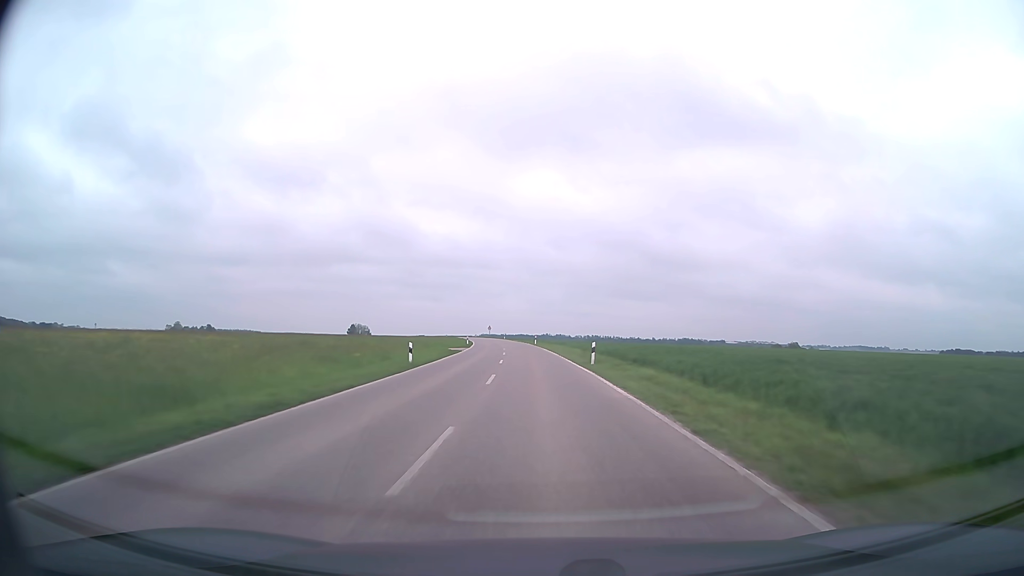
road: secondary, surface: asphalt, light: Day
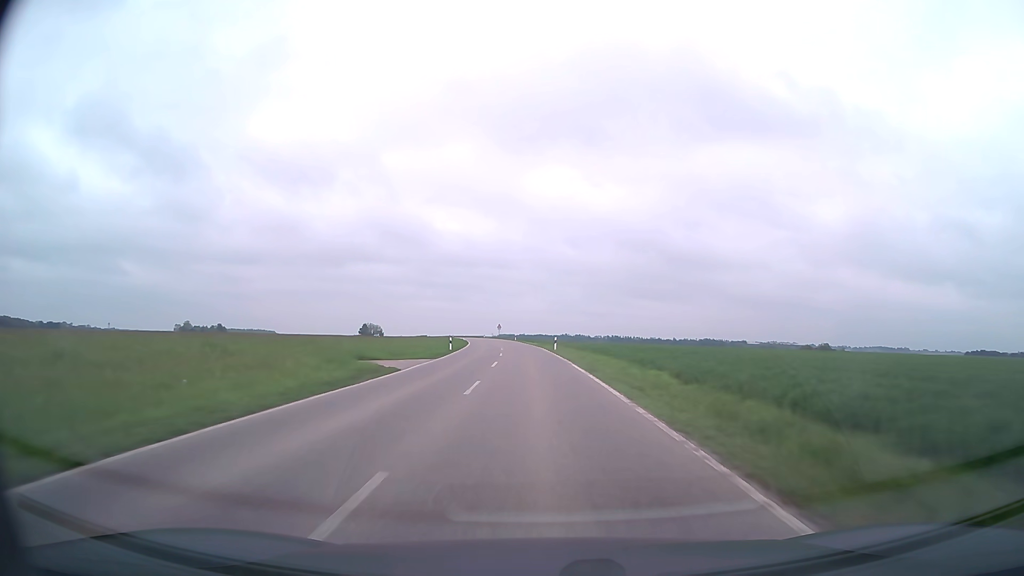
(-0.4, +27.5) m; -2°
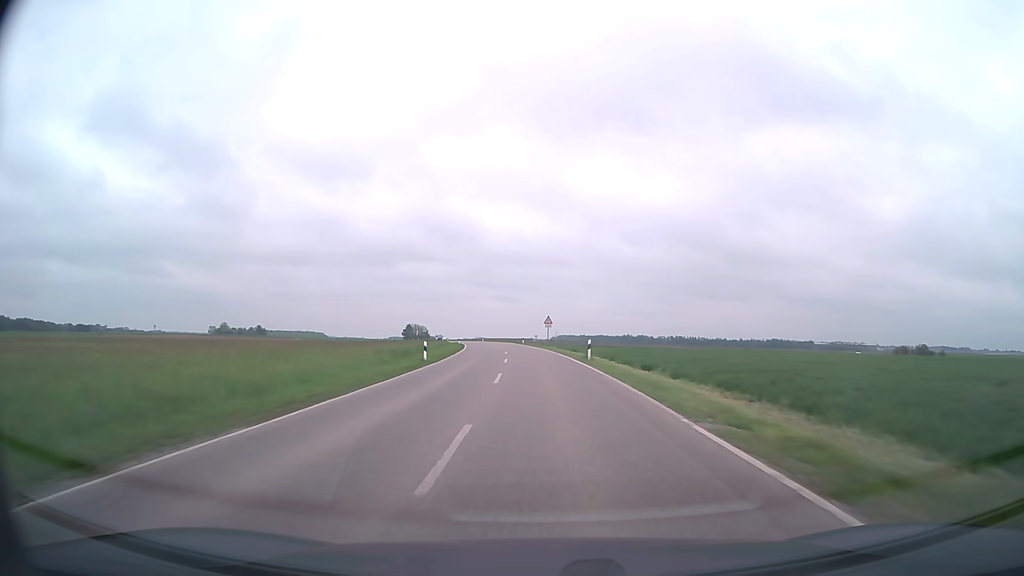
(-3.4, +69.0) m; -5°
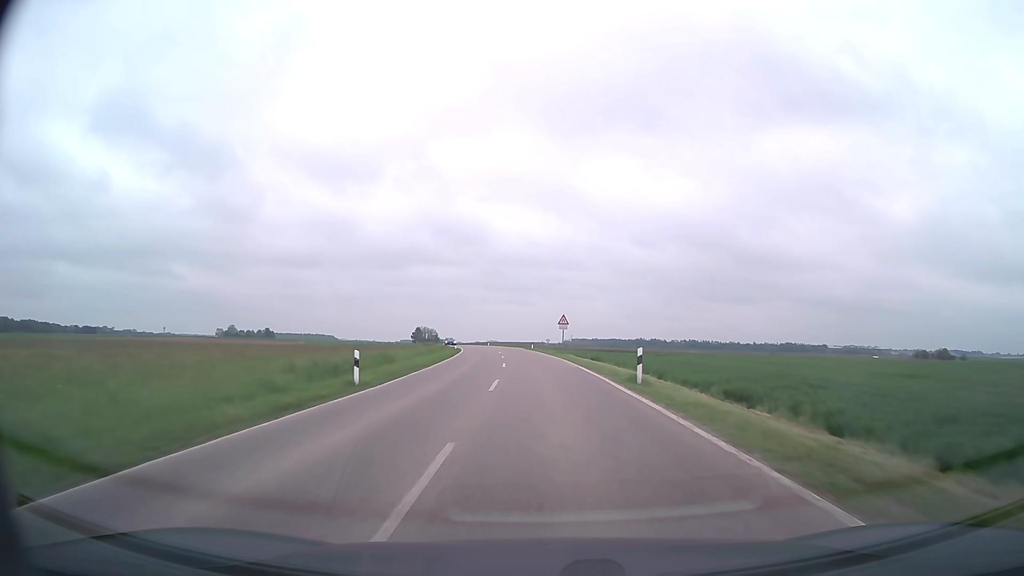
(-0.1, +13.5) m; -1°
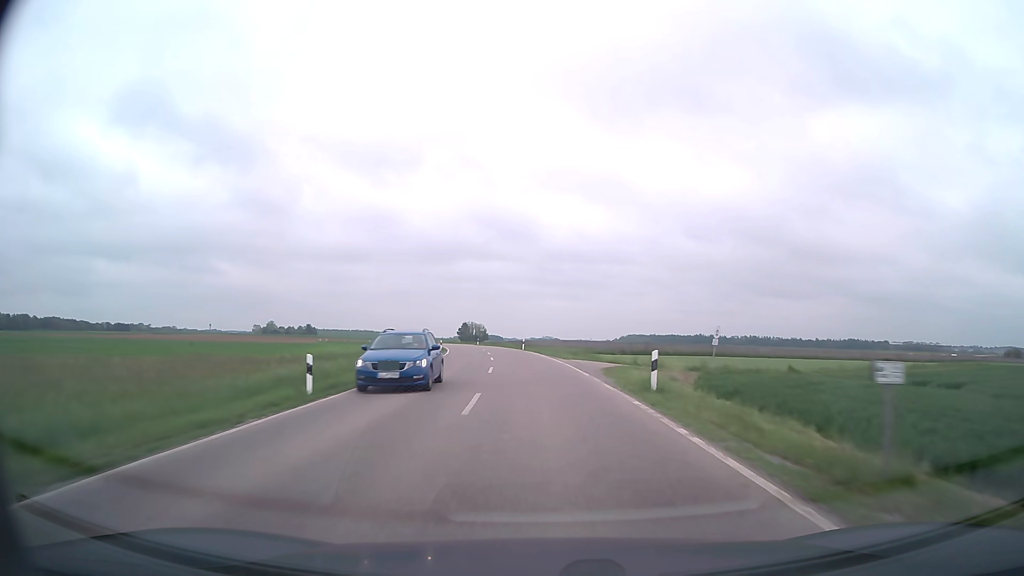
(-2.2, +53.3) m; -5°
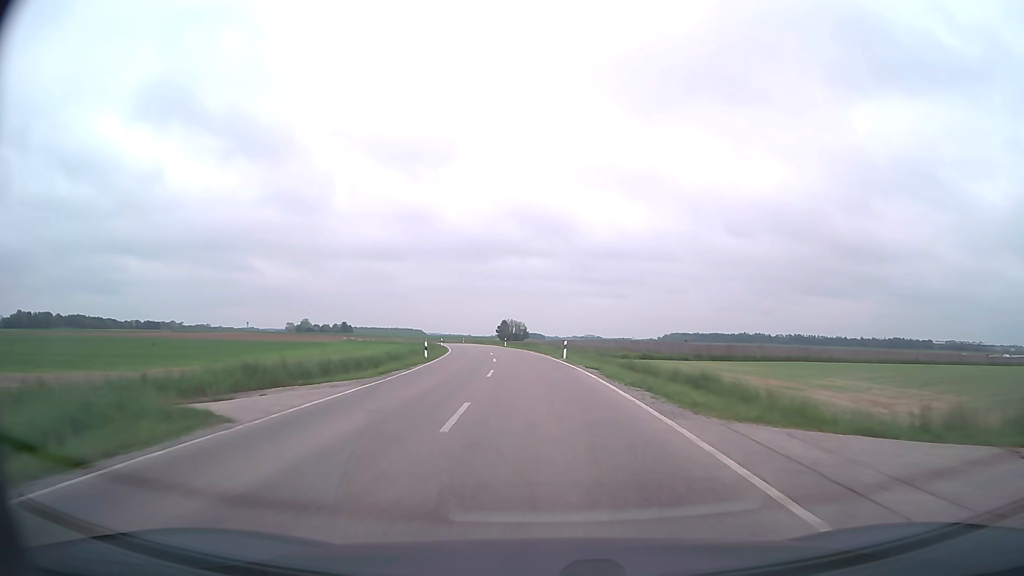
(-0.6, +26.3) m; -3°
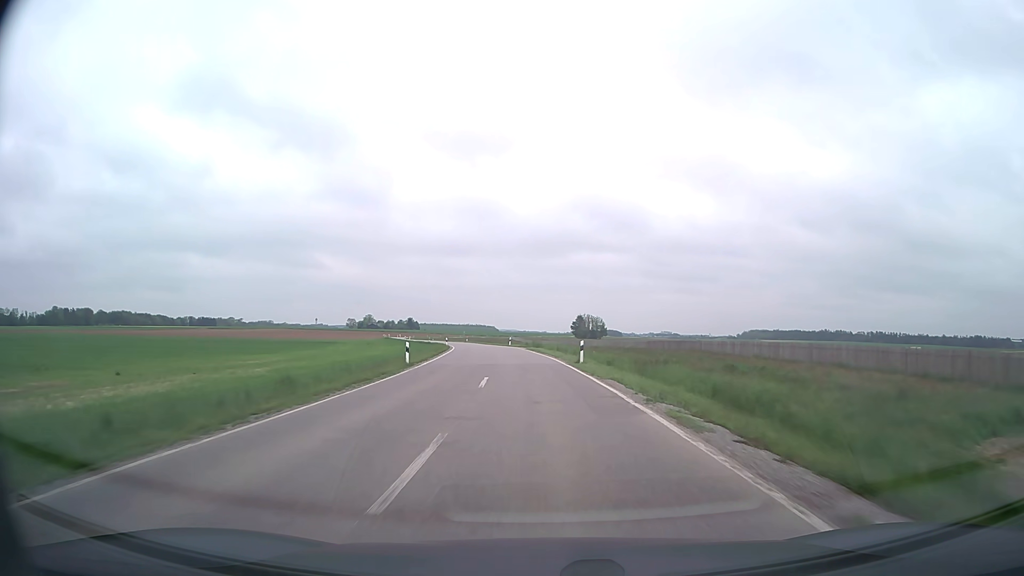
(-2.8, +52.2) m; -6°
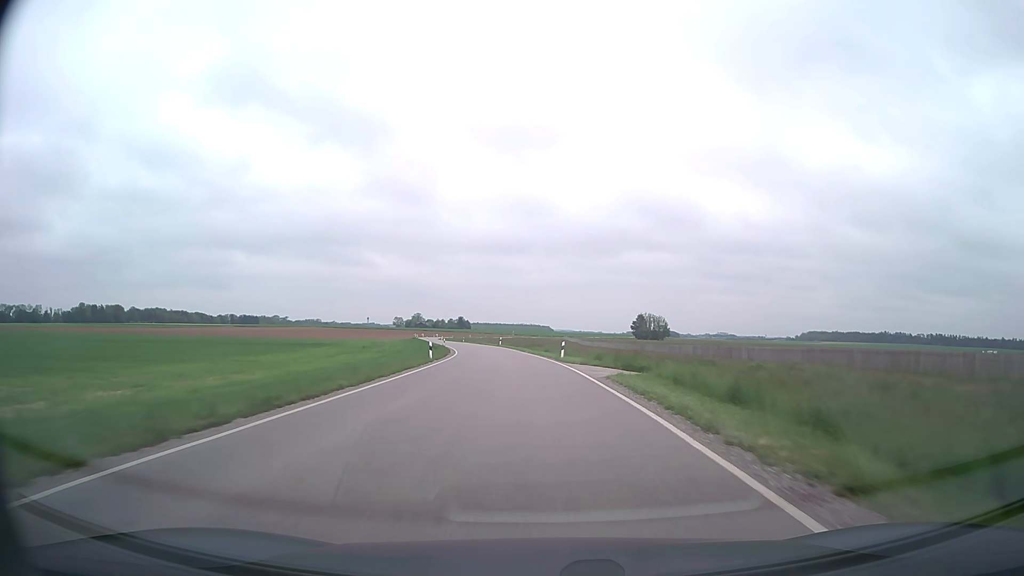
(-1.8, +39.0) m; -5°
(0, +10) (0, +20) (-1, +30) (-2, +40) (-3, +50) (-4, +60) (-5, +70) (-7, +80) (-9, +89) (-11, +99) m
